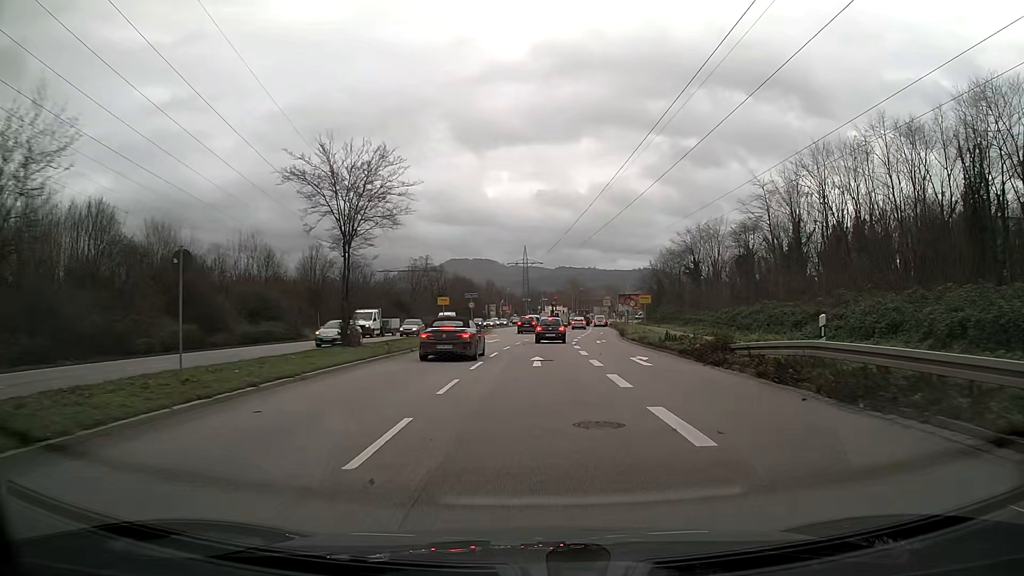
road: primary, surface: asphalt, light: Day
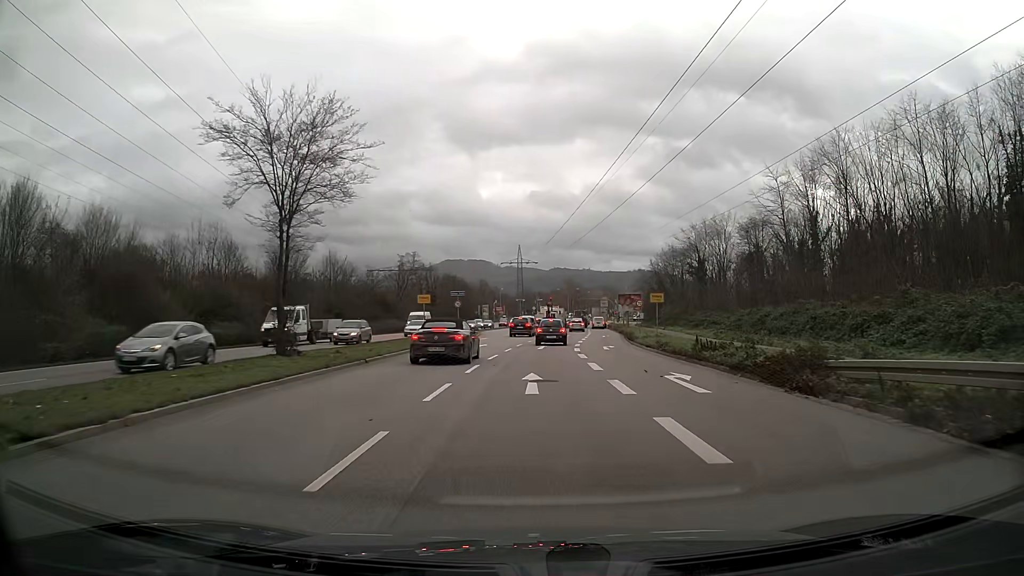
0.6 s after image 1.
(0.0, +6.9) m; +1°
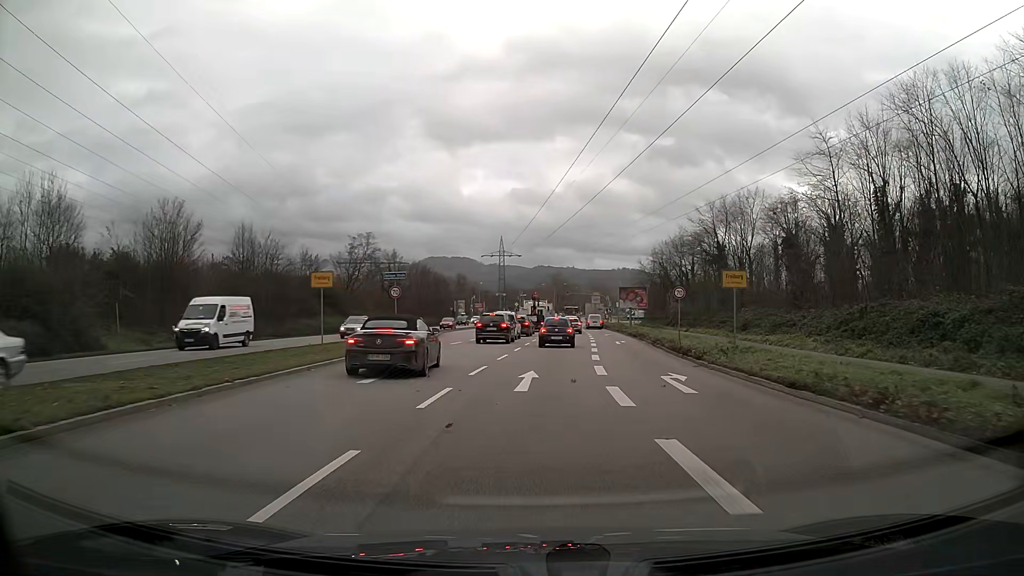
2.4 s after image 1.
(+0.2, +19.5) m; +2°
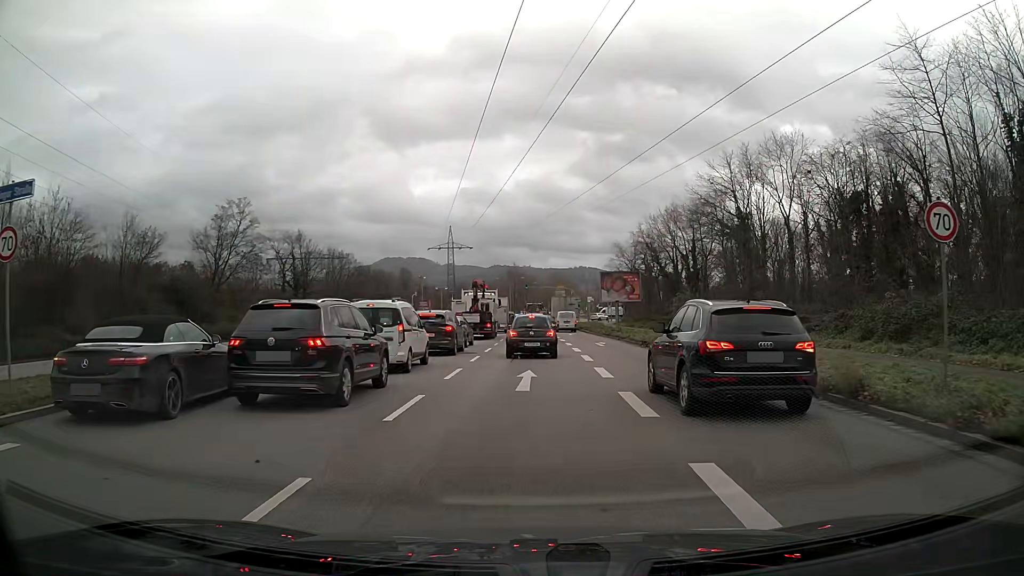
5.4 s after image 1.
(+0.9, +25.3) m; +3°
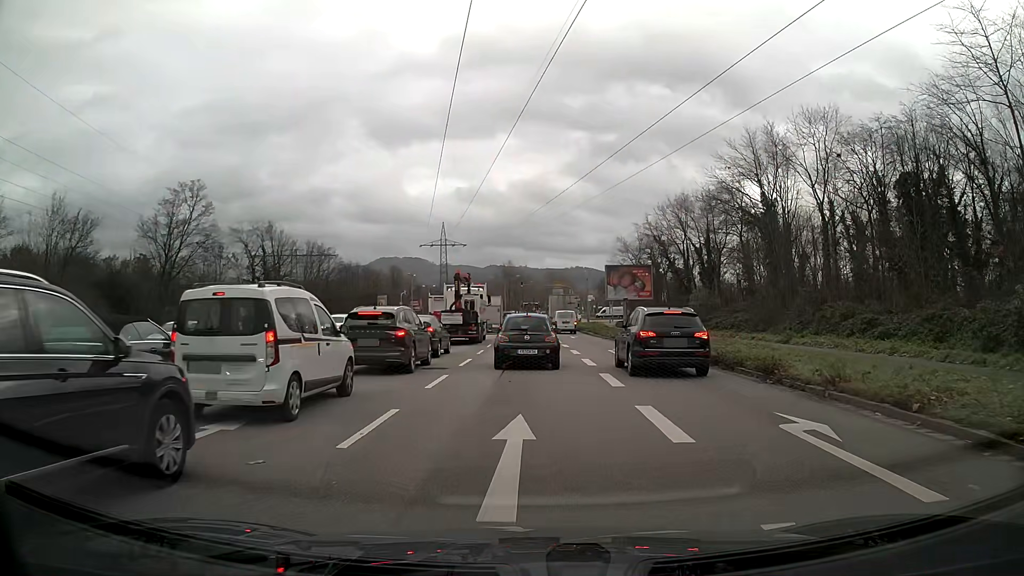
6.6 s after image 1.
(0.0, +7.9) m; 0°
